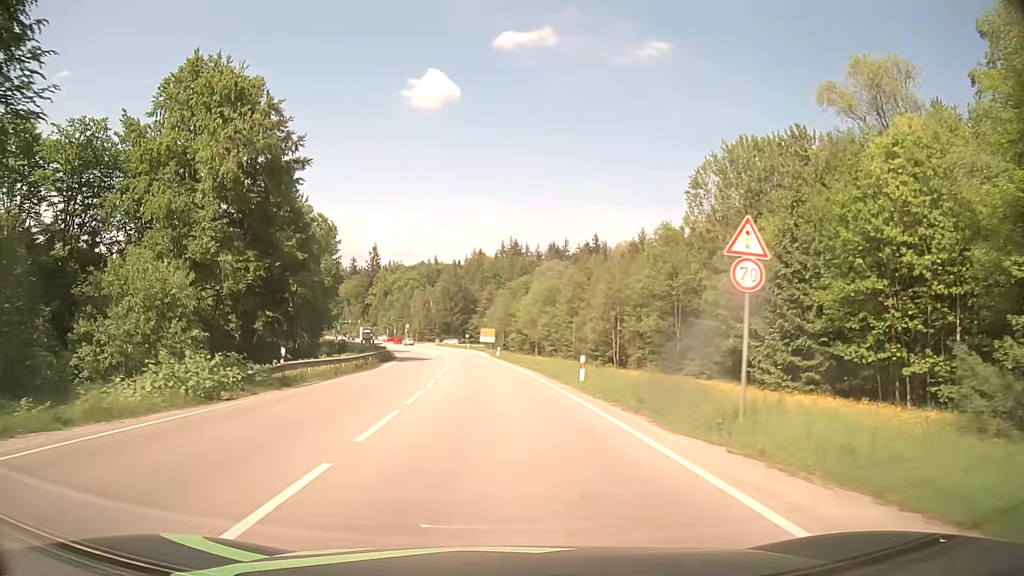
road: secondary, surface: asphalt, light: Day
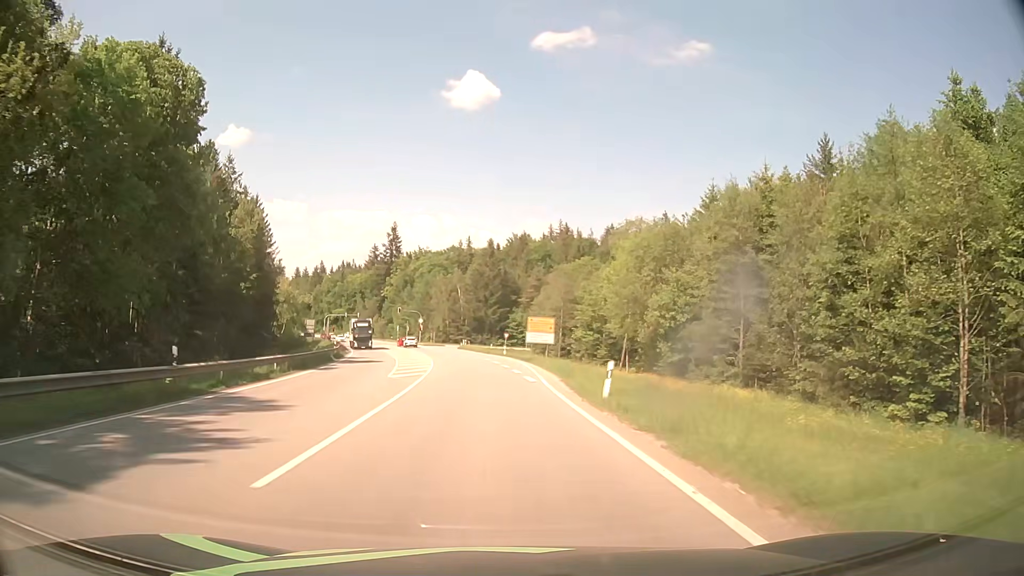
(-2.0, +51.3) m; -4°
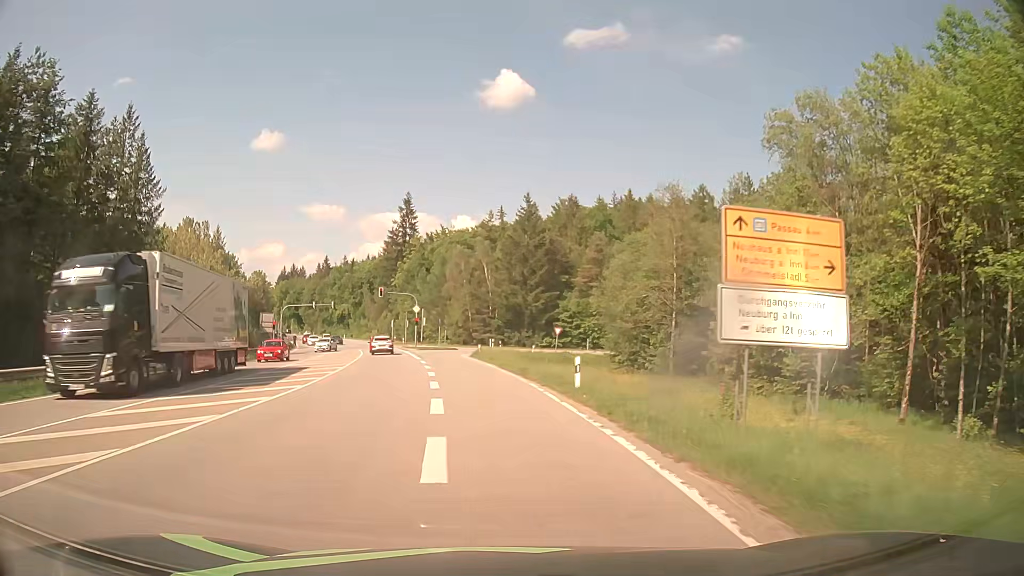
(-0.7, +47.2) m; -3°
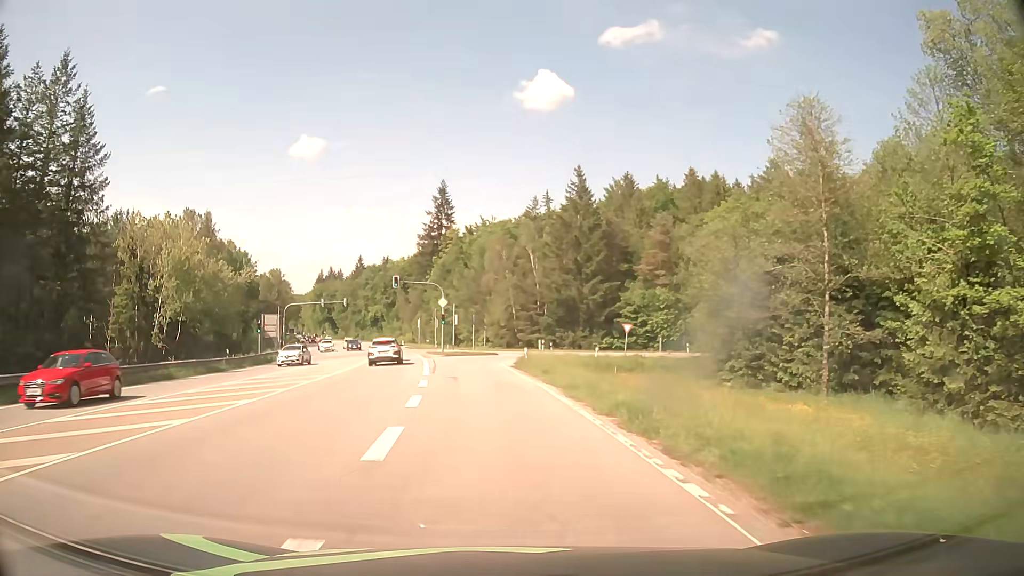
(-0.6, +17.1) m; -4°
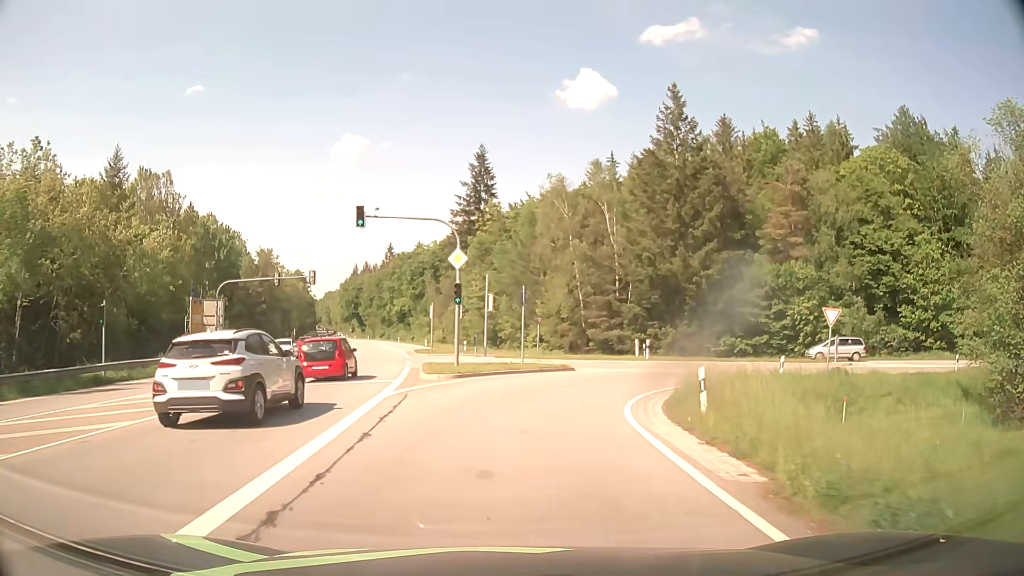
(-1.5, +29.5) m; -4°
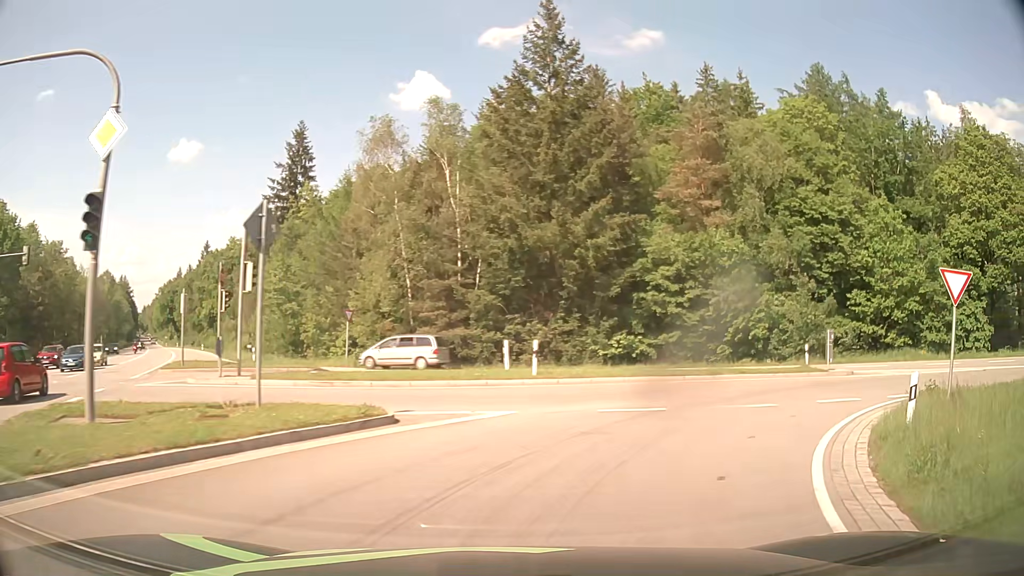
(+1.4, +16.7) m; +14°
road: secondary_link
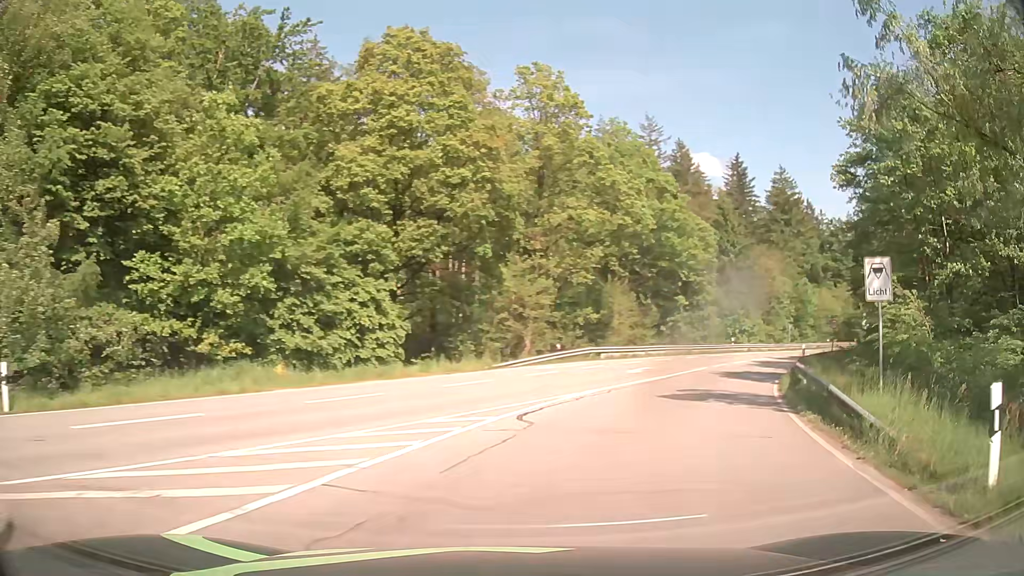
(+10.9, +19.9) m; +58°
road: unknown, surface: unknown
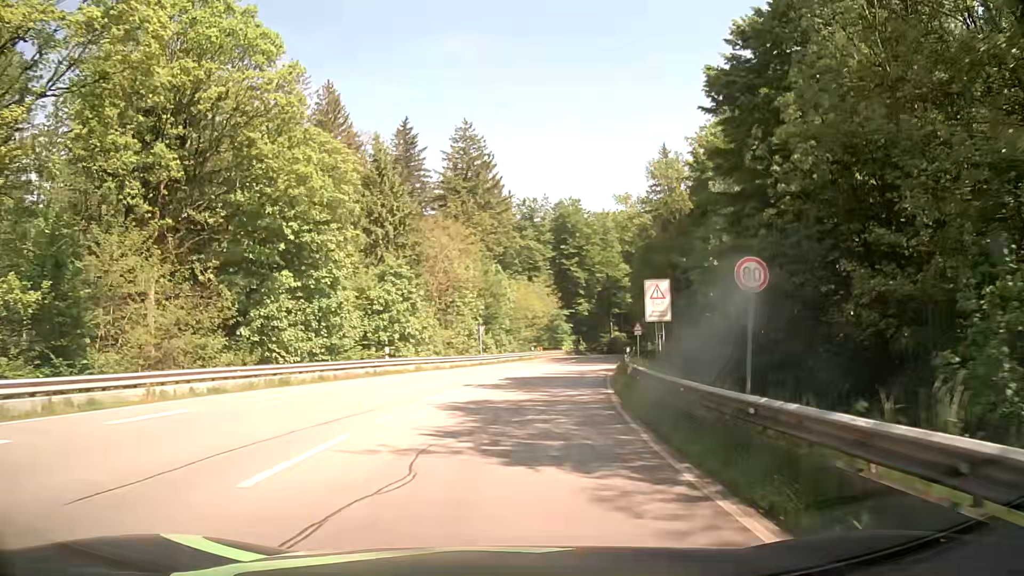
(+10.6, +28.8) m; +30°
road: secondary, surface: asphalt
(0, +10) (+1, +20) (+2, +30) (+4, +40) (+5, +50) (+7, +59) (+9, +69) (+11, +79) (+13, +89) (+16, +98) m
